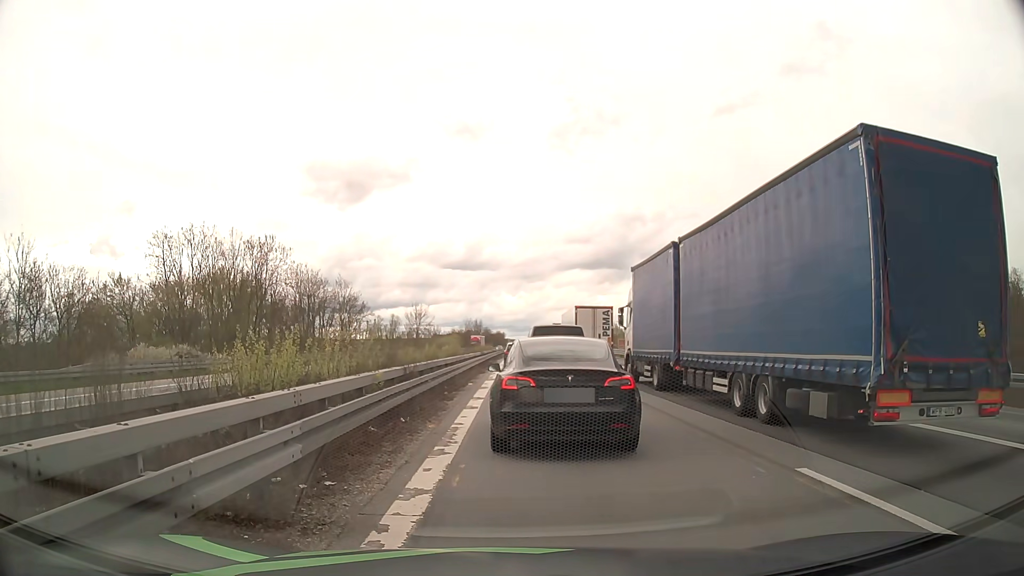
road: motorway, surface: asphalt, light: Day
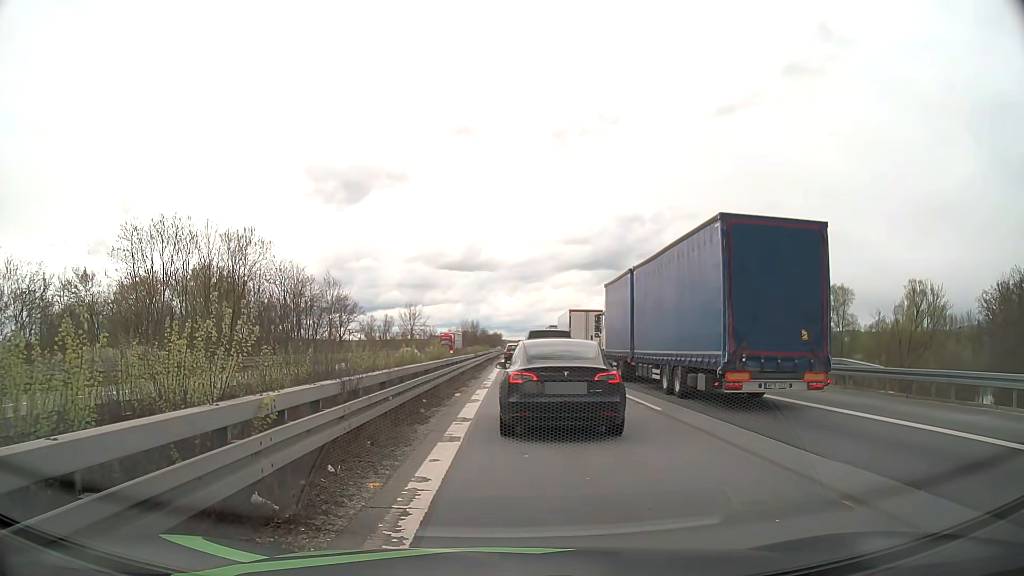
(0.0, +4.8) m; 0°
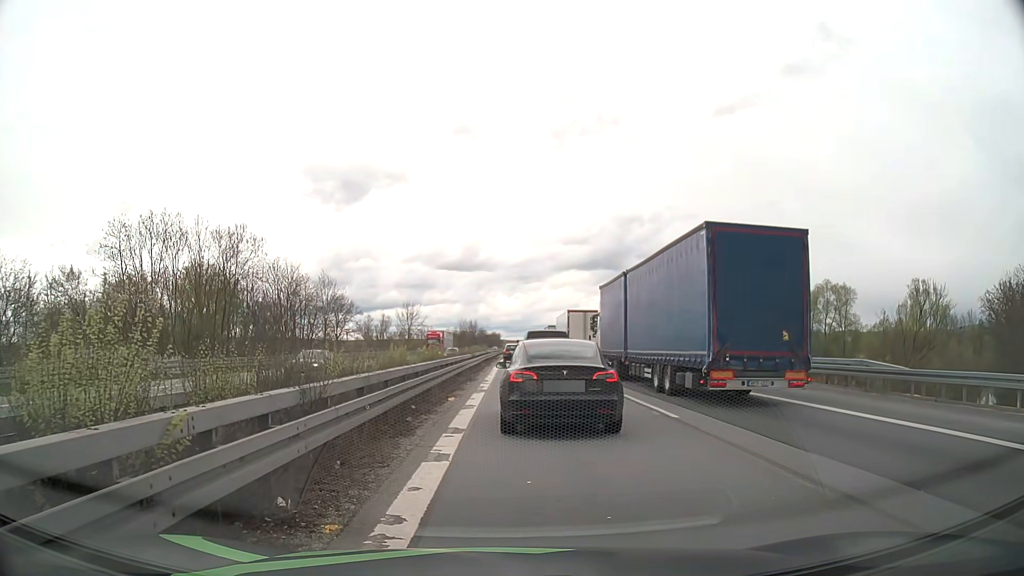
(0.0, +1.6) m; 0°
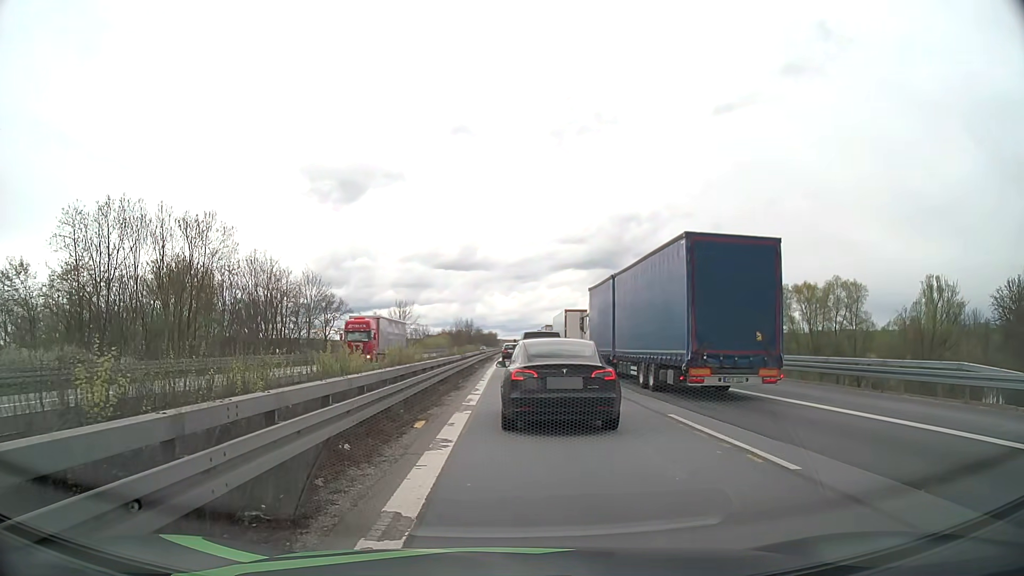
(0.0, +5.8) m; 0°
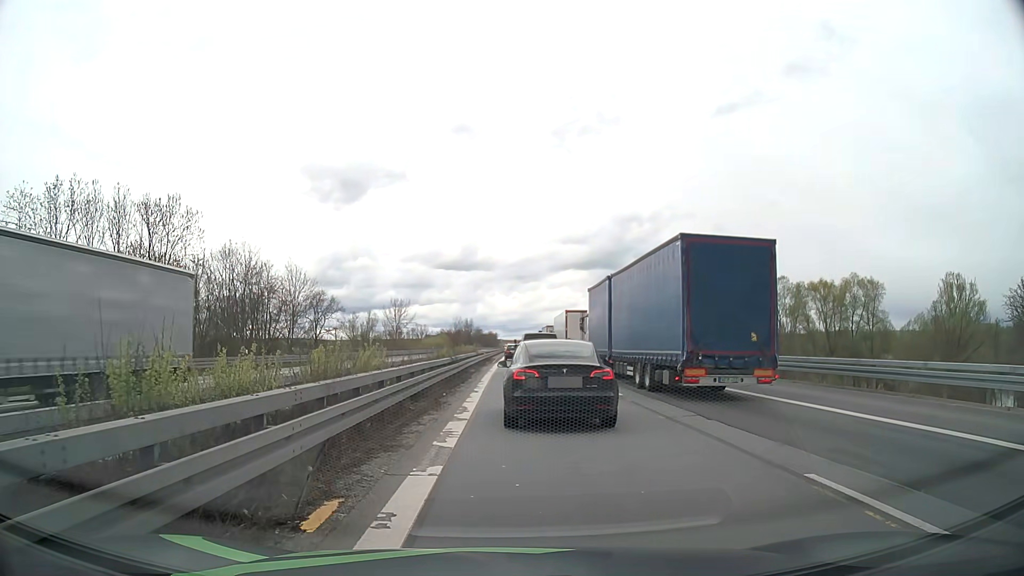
(0.0, +6.4) m; 0°
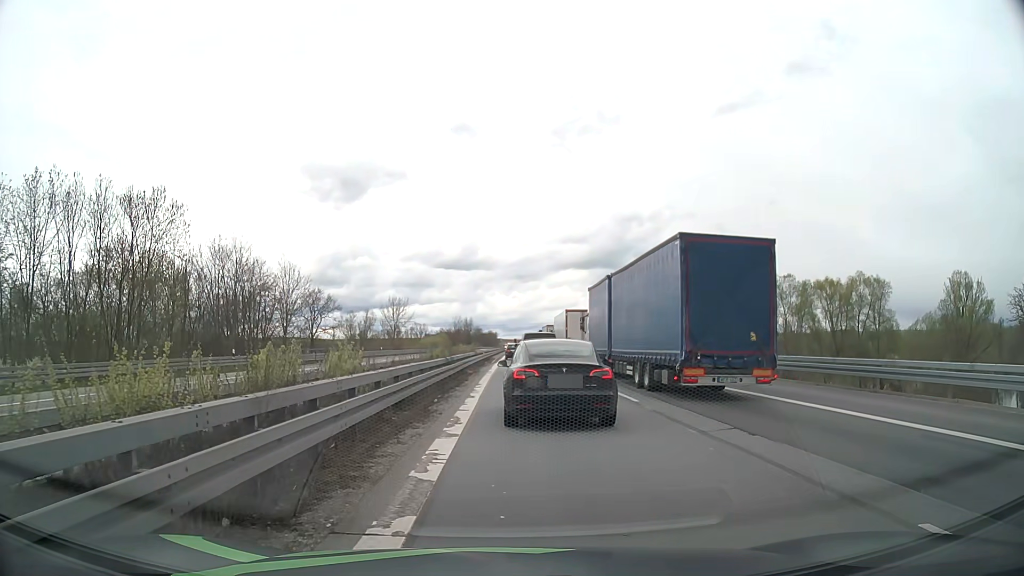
(0.0, +2.3) m; -1°
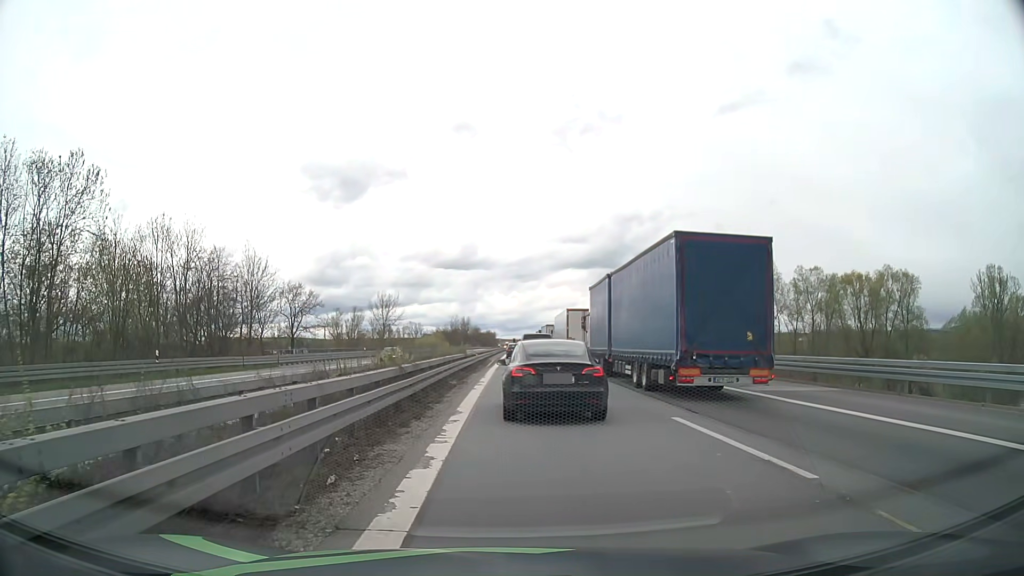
(+0.1, +10.0) m; 0°
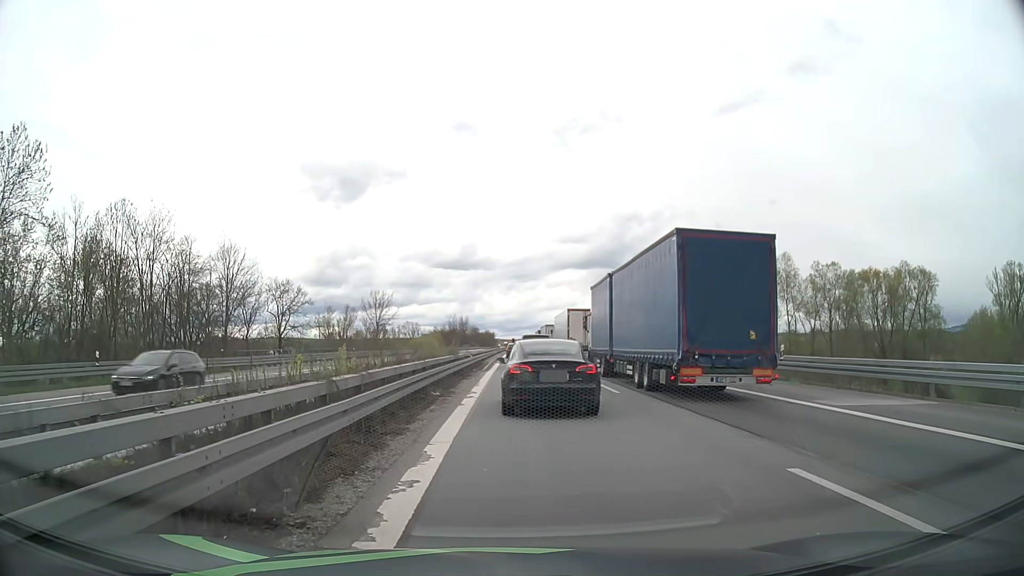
(0.0, +5.6) m; 0°
(0, +10) (0, +20) (0, +30) (0, +40) (+1, +50) (+1, +60) (+1, +70) (+1, +80) (+1, +90) (+1, +100) m
